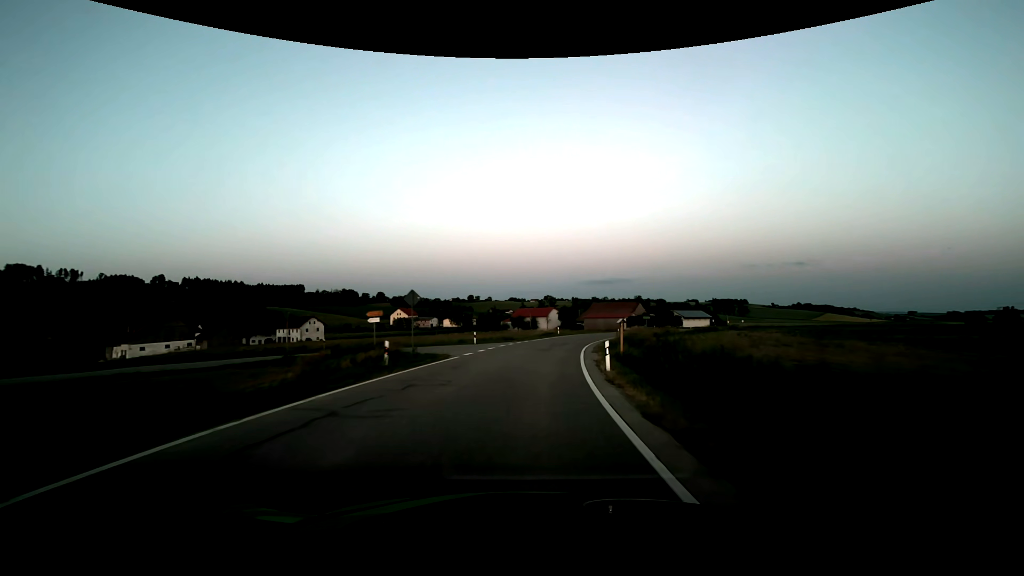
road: tertiary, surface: asphalt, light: Dusk
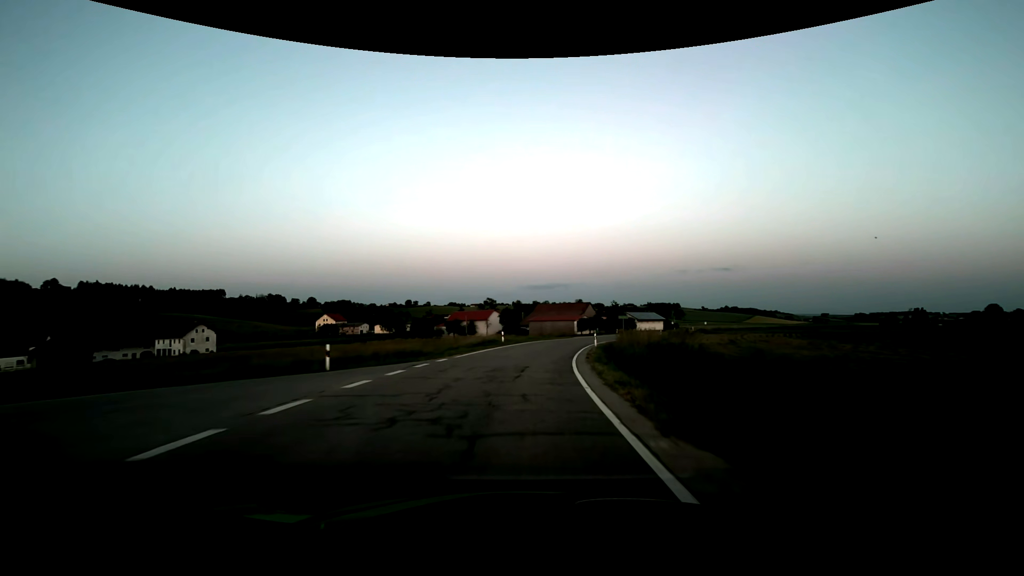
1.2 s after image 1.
(+1.3, +21.4) m; +7°
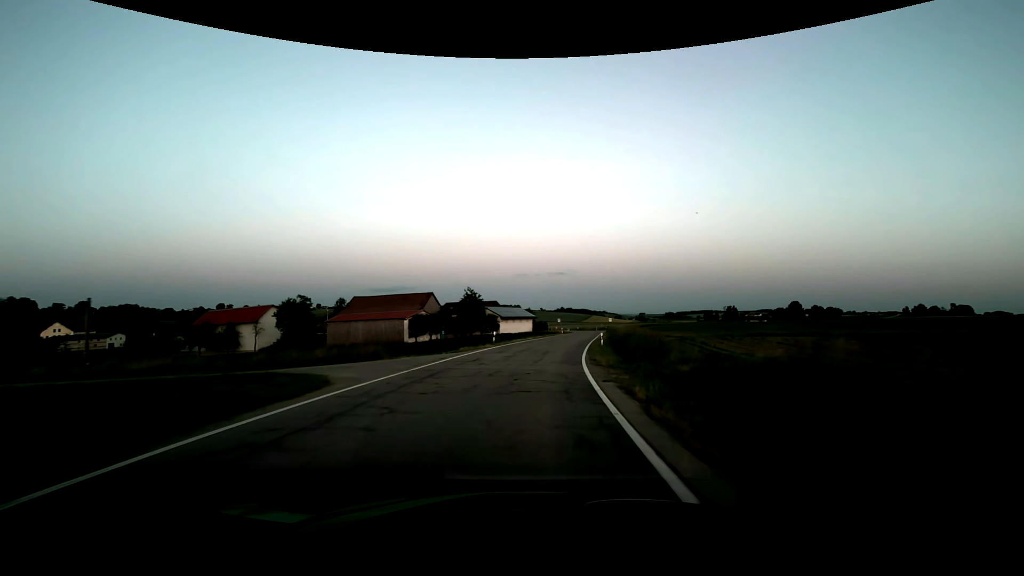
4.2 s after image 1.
(+7.7, +52.8) m; +18°
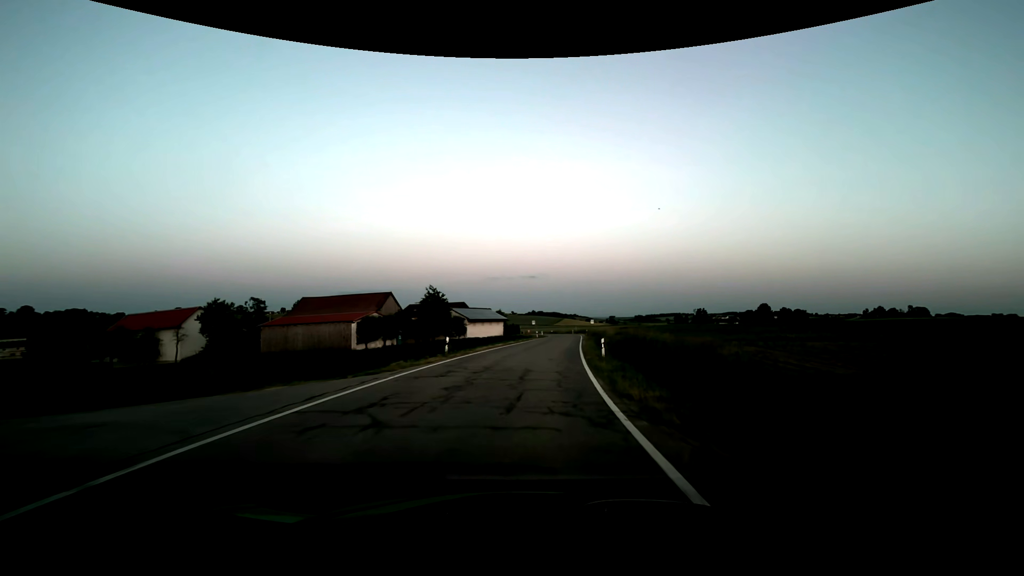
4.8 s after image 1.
(+0.3, +10.7) m; +3°
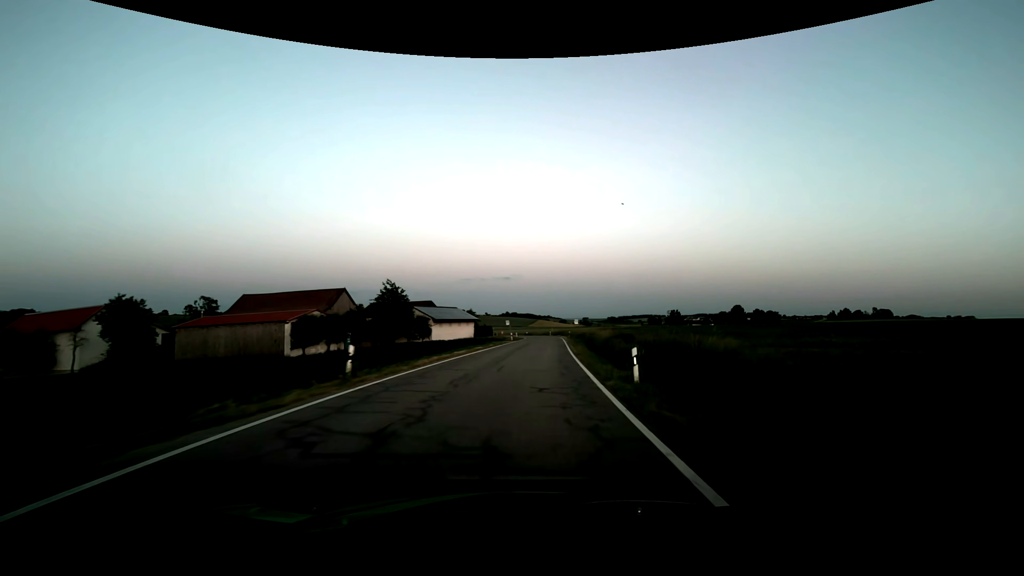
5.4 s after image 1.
(+0.3, +10.7) m; +4°
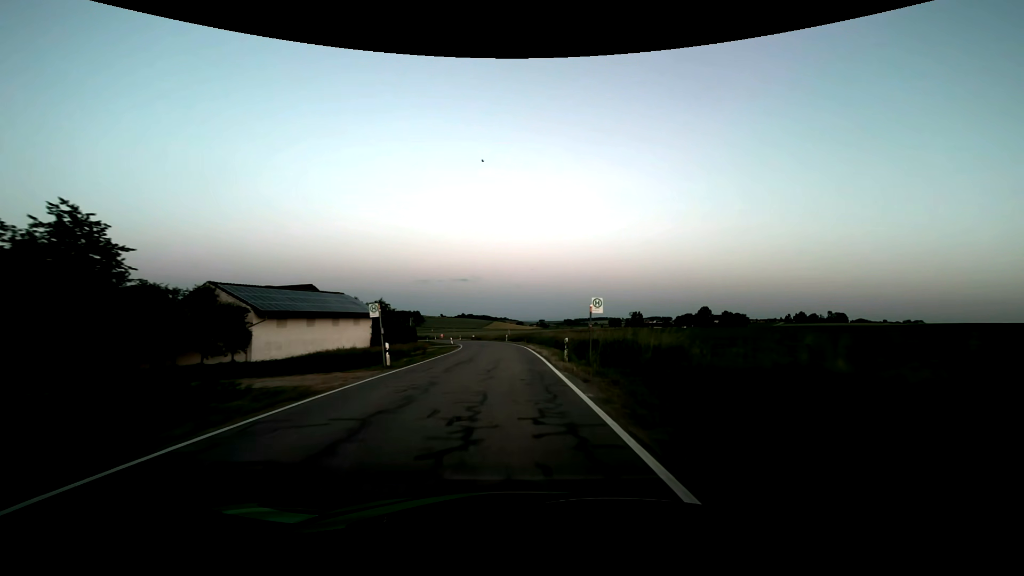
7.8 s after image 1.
(+2.8, +42.8) m; +5°
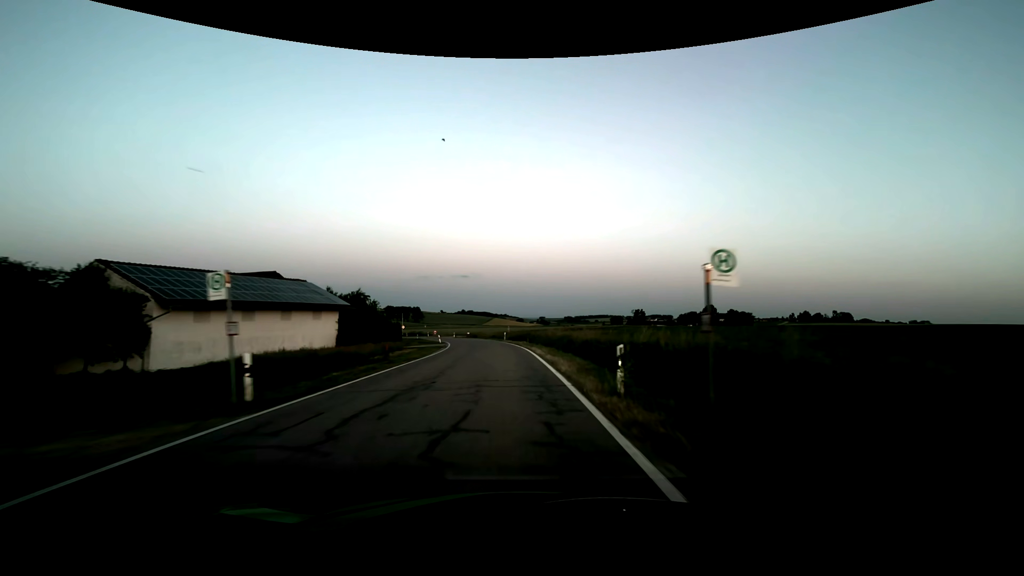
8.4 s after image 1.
(0.0, +10.5) m; 0°
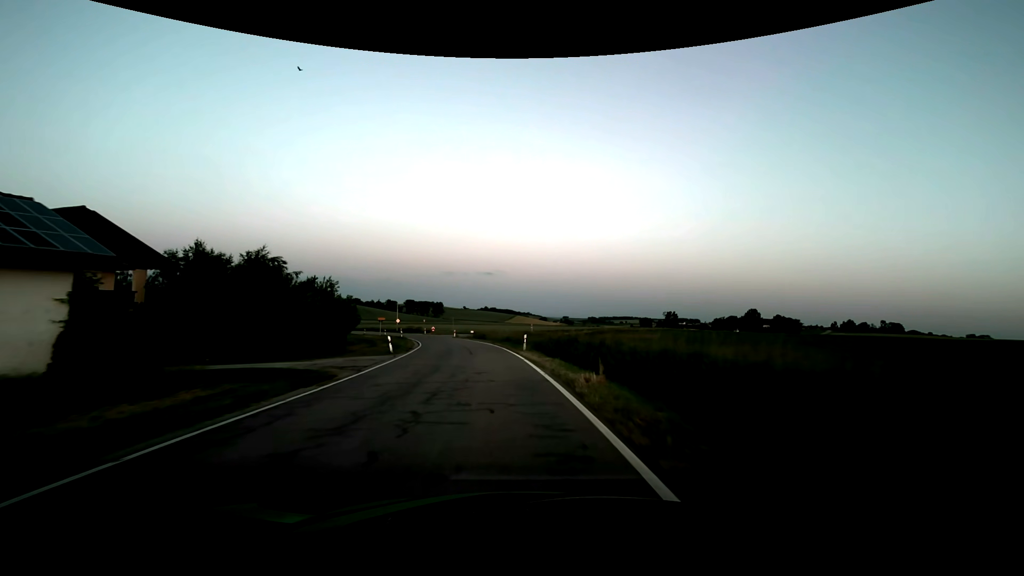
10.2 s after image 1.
(-0.5, +29.5) m; -2°
(0, +10) (-1, +20) (-2, +30) (-3, +40) (-5, +50) (-8, +59) (-10, +69) (-10, +79) (-7, +88) (-1, +96) m
